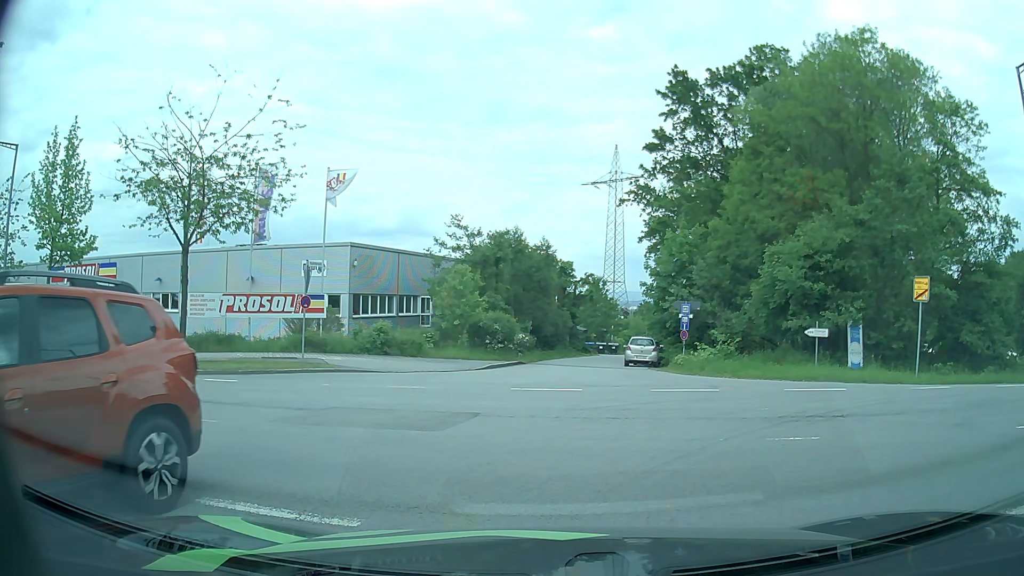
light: Day
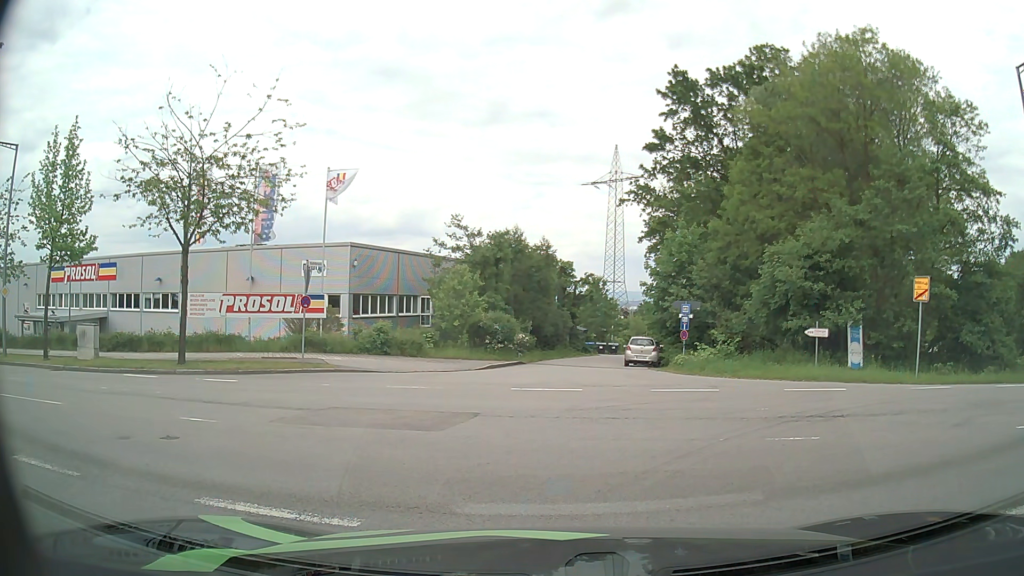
(0.0, 0.0) m; 0°
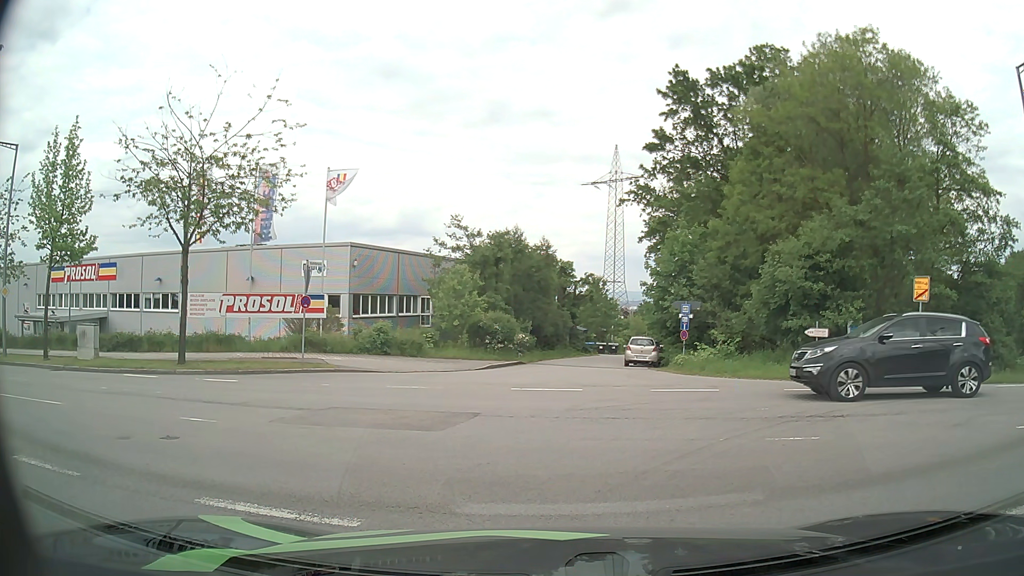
(0.0, 0.0) m; 0°
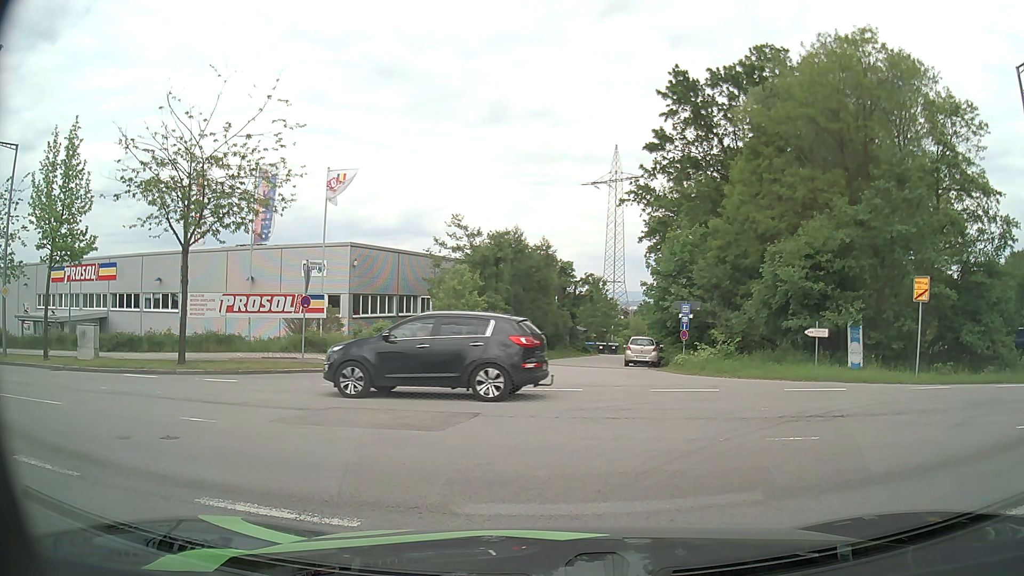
(0.0, 0.0) m; 0°
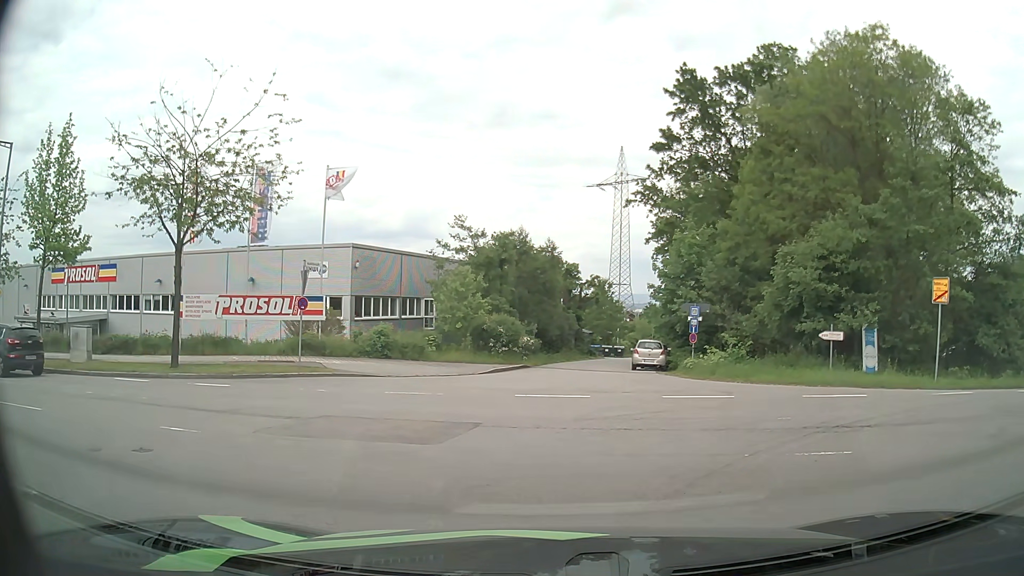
(0.0, +0.8) m; 0°
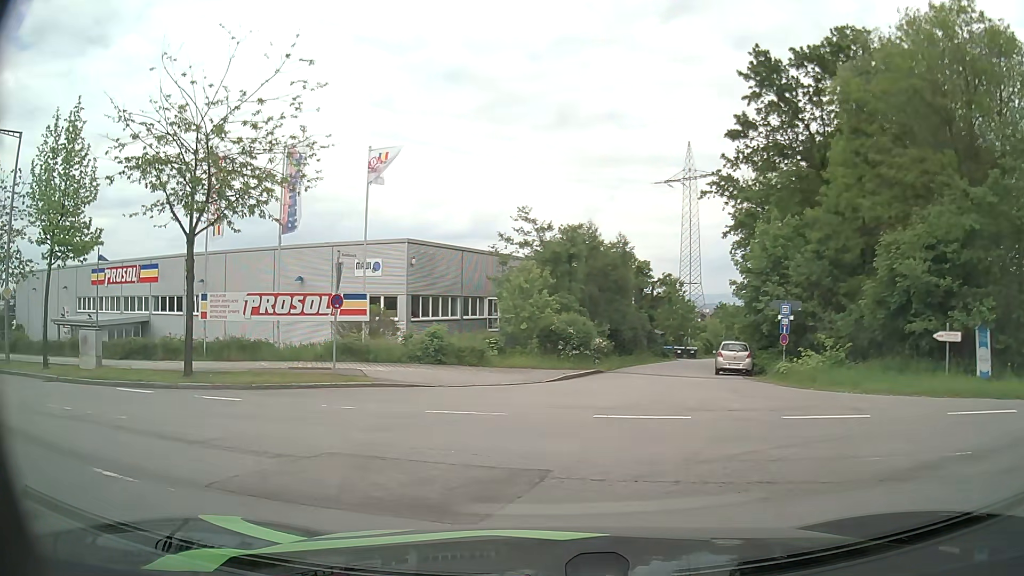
(-0.1, +3.4) m; -6°
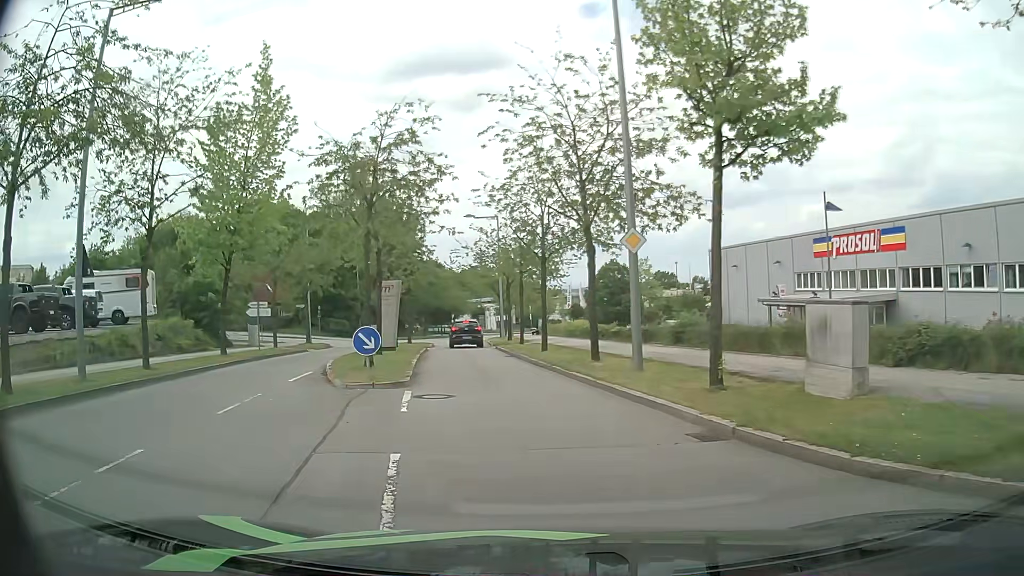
(-7.0, +11.0) m; -63°
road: residential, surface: asphalt
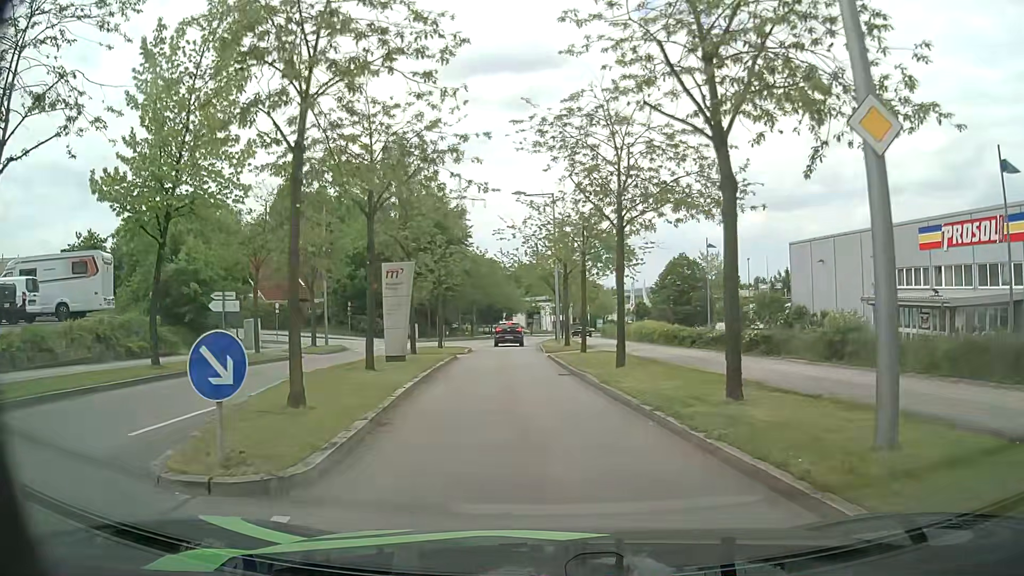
(-0.3, +8.7) m; -5°
(0, +10) (-1, +20) (-1, +30) (-1, +40) (-1, +50) (-1, +60) (0, +70) (+1, +80) (+3, +90) (+5, +99) m
